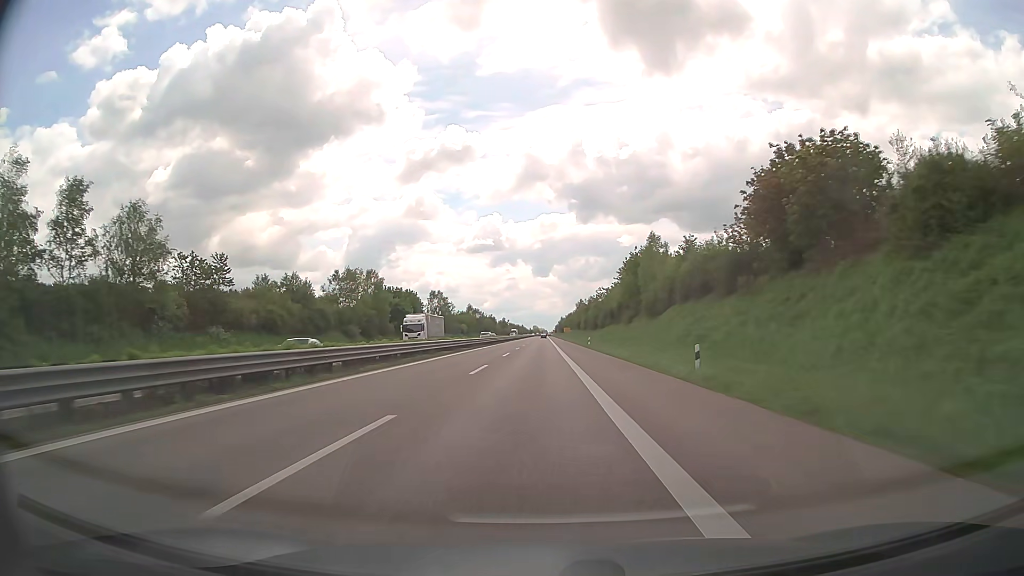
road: trunk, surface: asphalt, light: Day
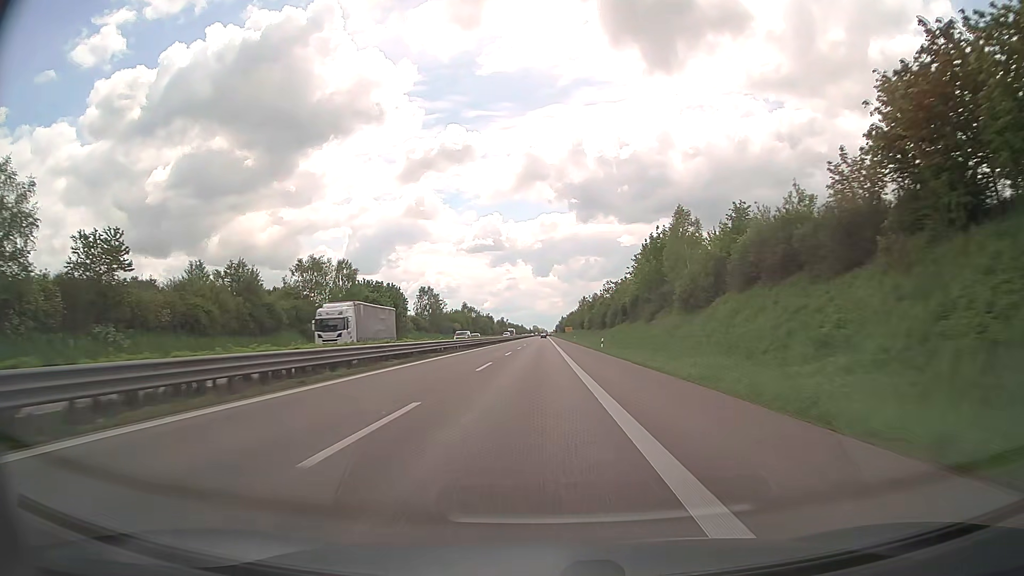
(0.0, +15.9) m; 0°
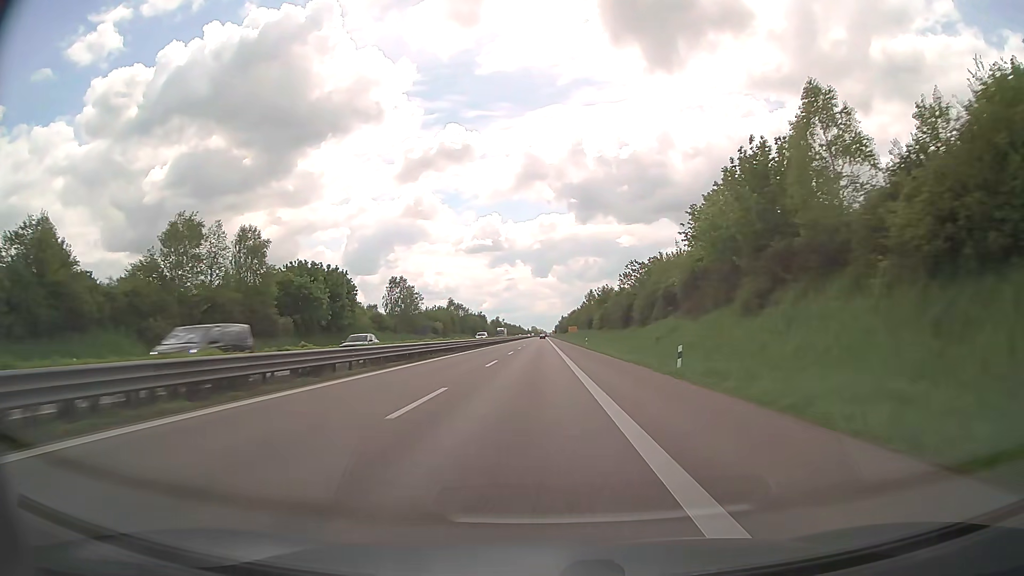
(+0.1, +32.0) m; 0°
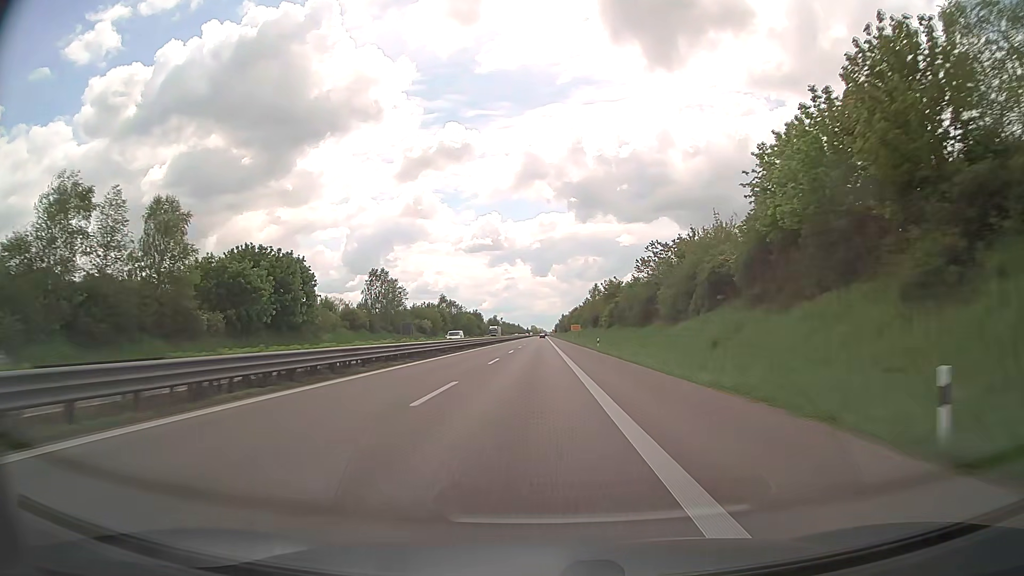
(0.0, +16.2) m; 0°
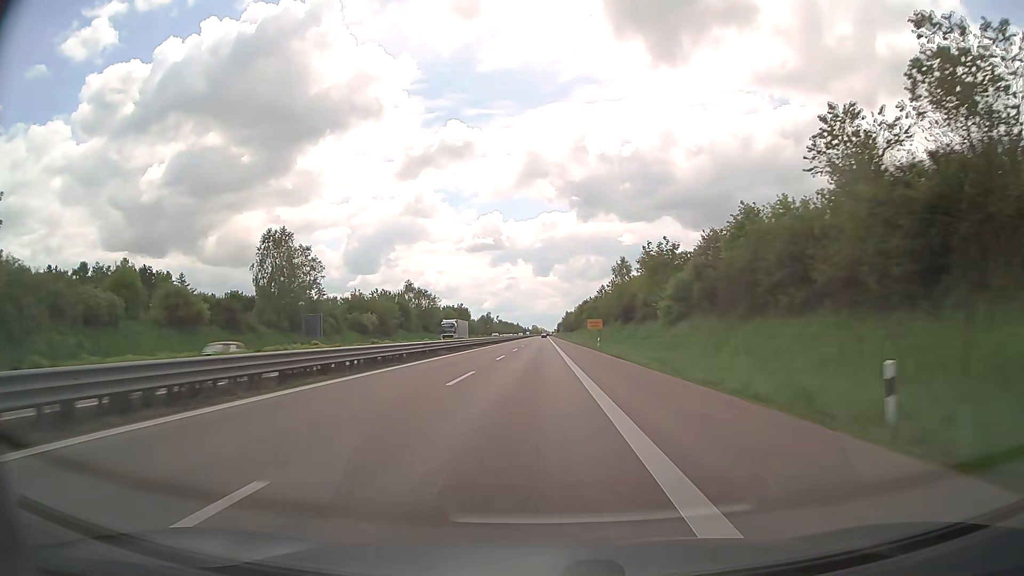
(0.0, +49.0) m; 0°
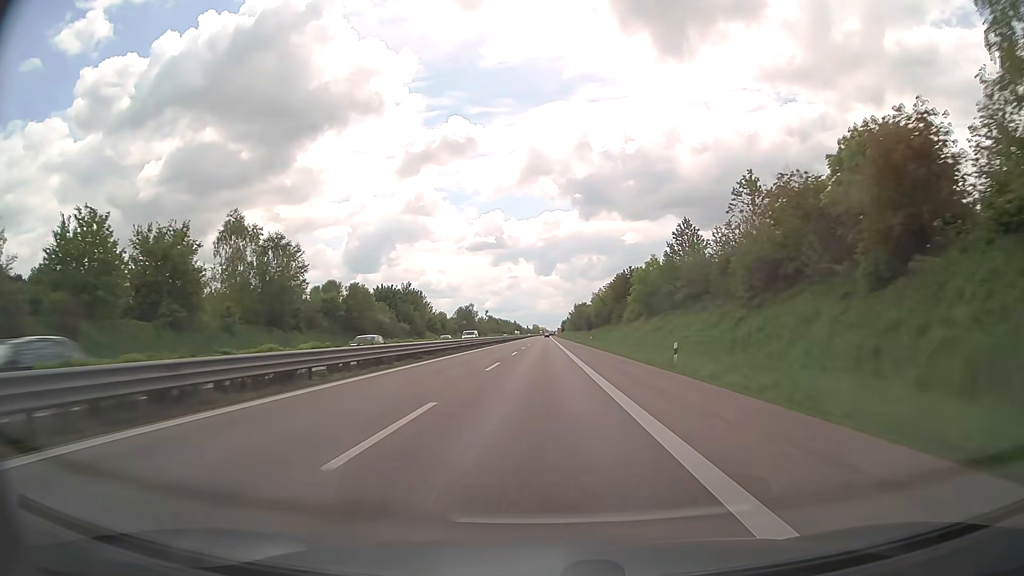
(-0.3, +82.9) m; 0°
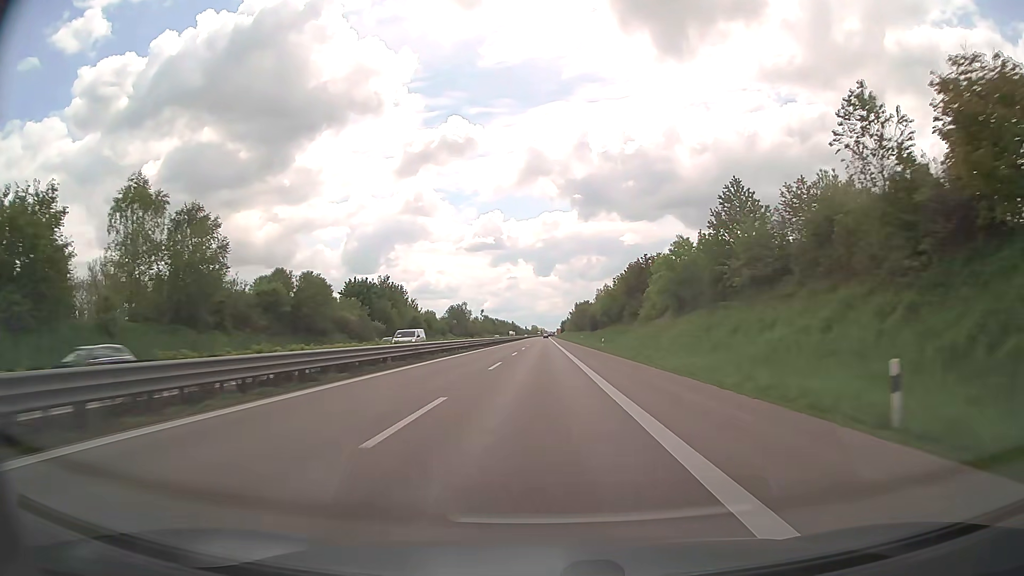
(0.0, +16.7) m; 0°
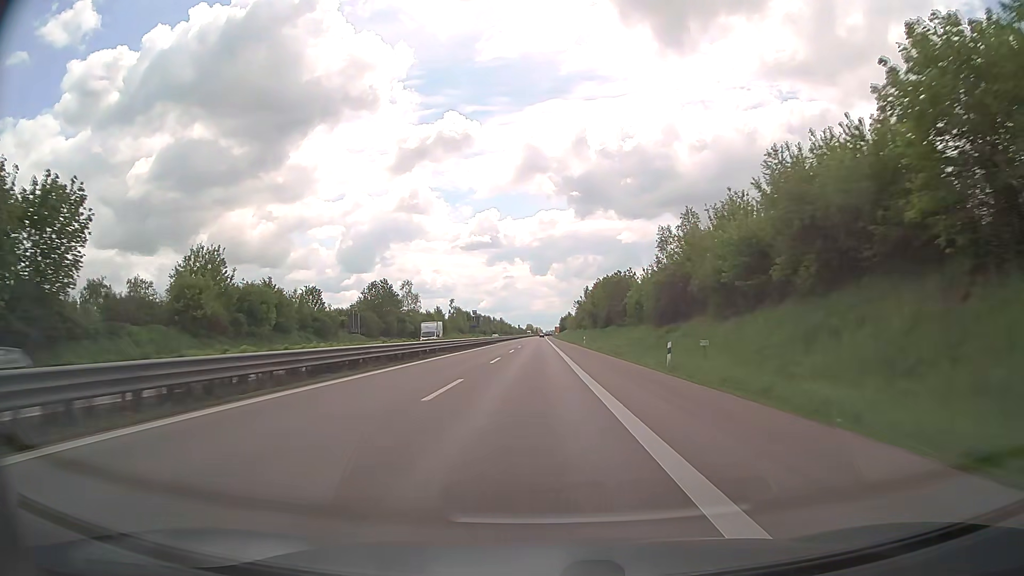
(0.0, +84.2) m; 0°
(0, +10) (0, +20) (0, +30) (0, +40) (0, +50) (0, +60) (0, +70) (0, +80) (0, +90) (0, +100) m
